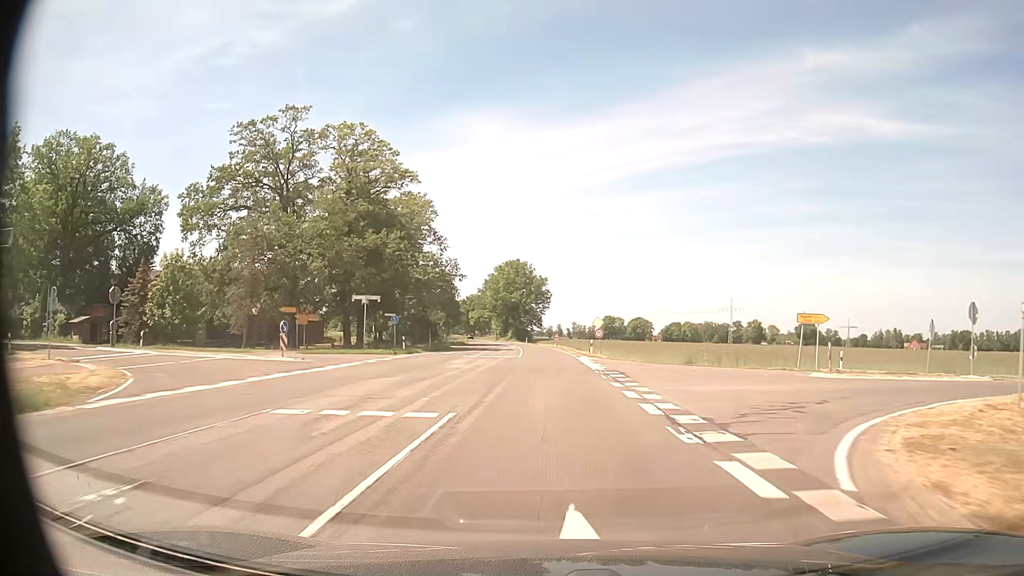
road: secondary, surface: asphalt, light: Day
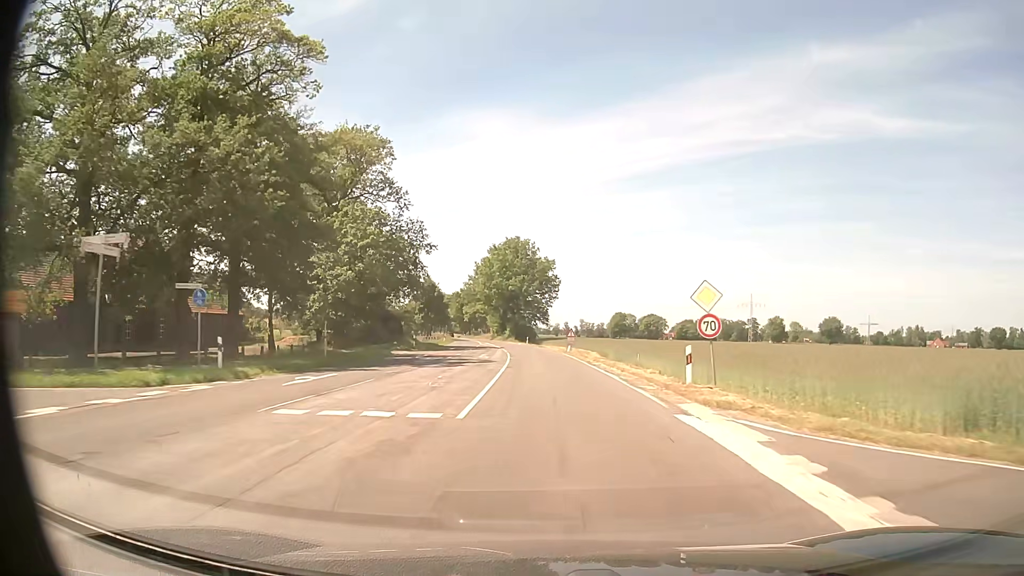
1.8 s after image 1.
(-0.2, +30.8) m; -1°
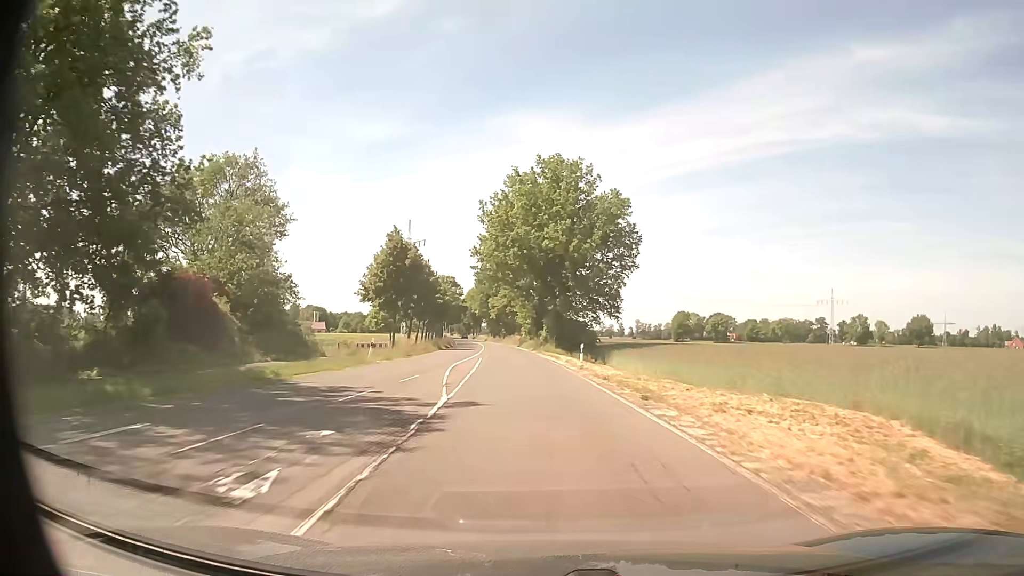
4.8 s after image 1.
(-1.5, +52.5) m; -4°
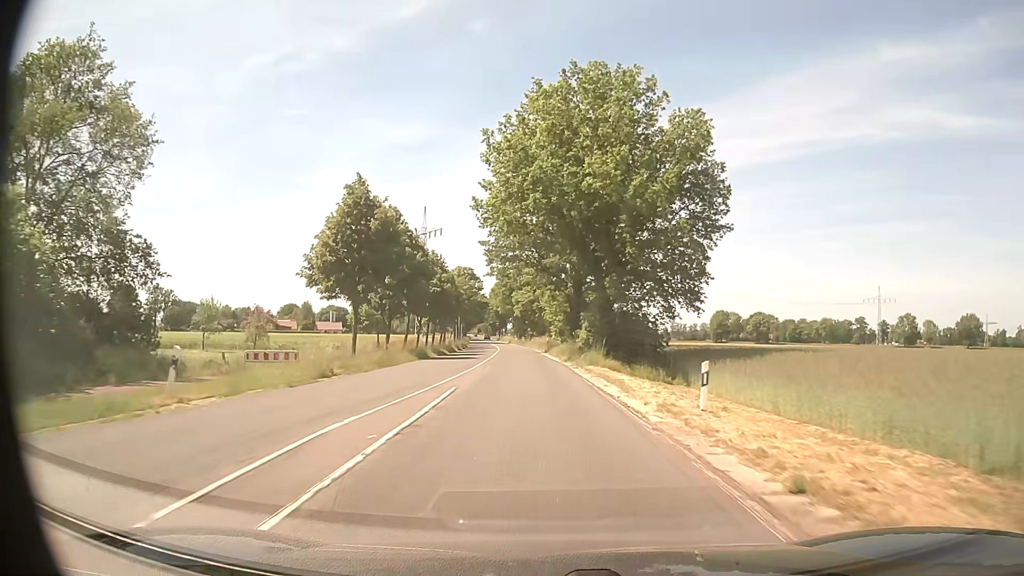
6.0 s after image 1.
(-0.5, +21.2) m; -3°
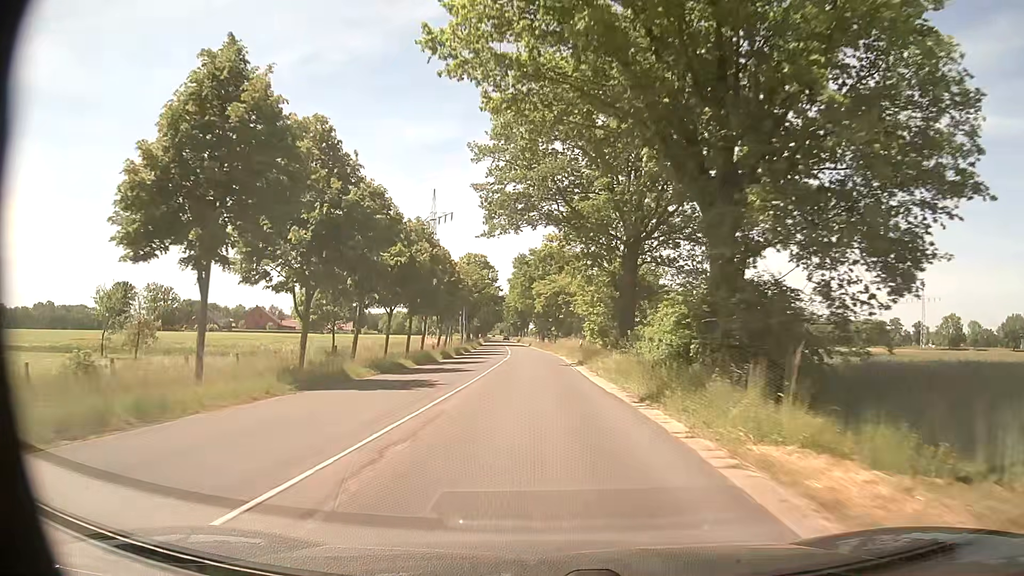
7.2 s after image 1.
(-0.5, +21.4) m; -2°
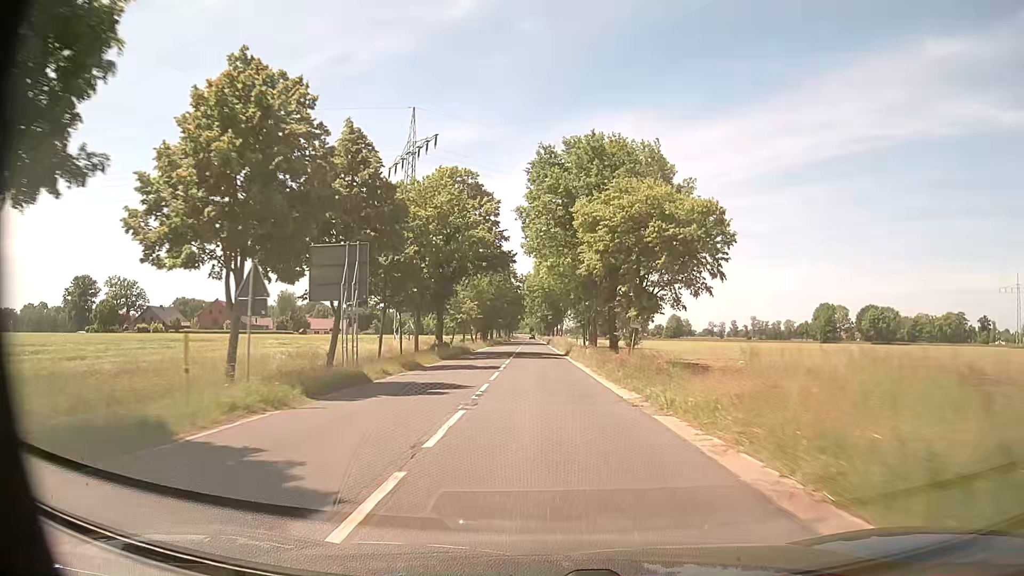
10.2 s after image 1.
(-1.2, +53.6) m; -2°
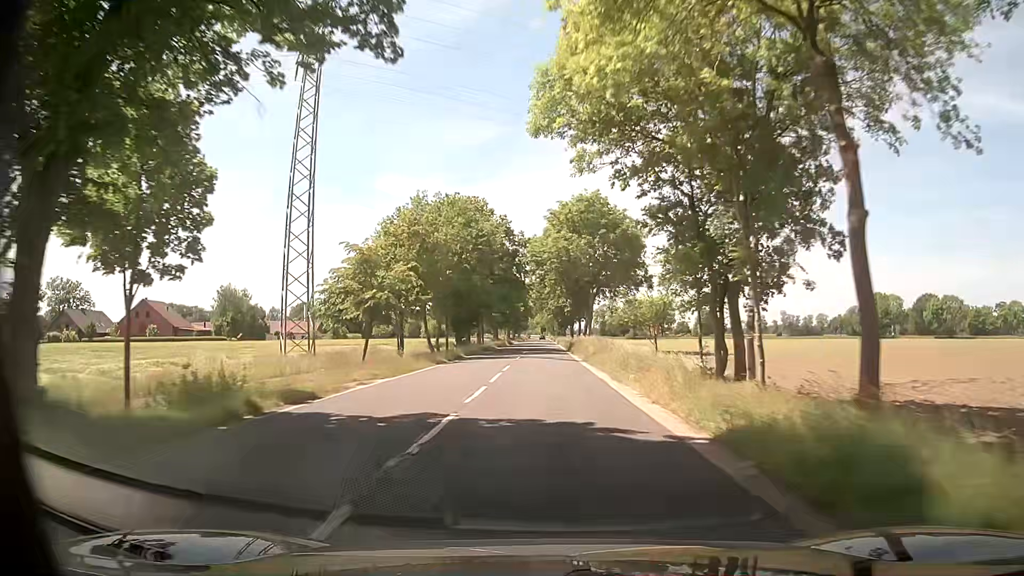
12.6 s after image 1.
(-0.7, +43.0) m; -1°
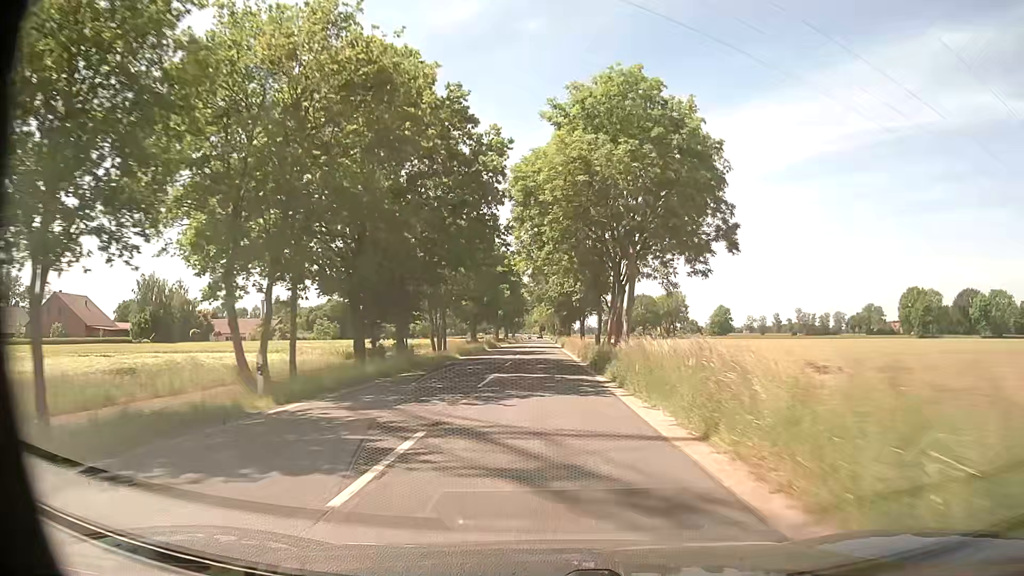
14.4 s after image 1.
(0.0, +32.2) m; 0°
(0, +10) (0, +20) (0, +30) (0, +40) (0, +50) (0, +60) (0, +70) (0, +80) (-1, +90) (-1, +100) m
